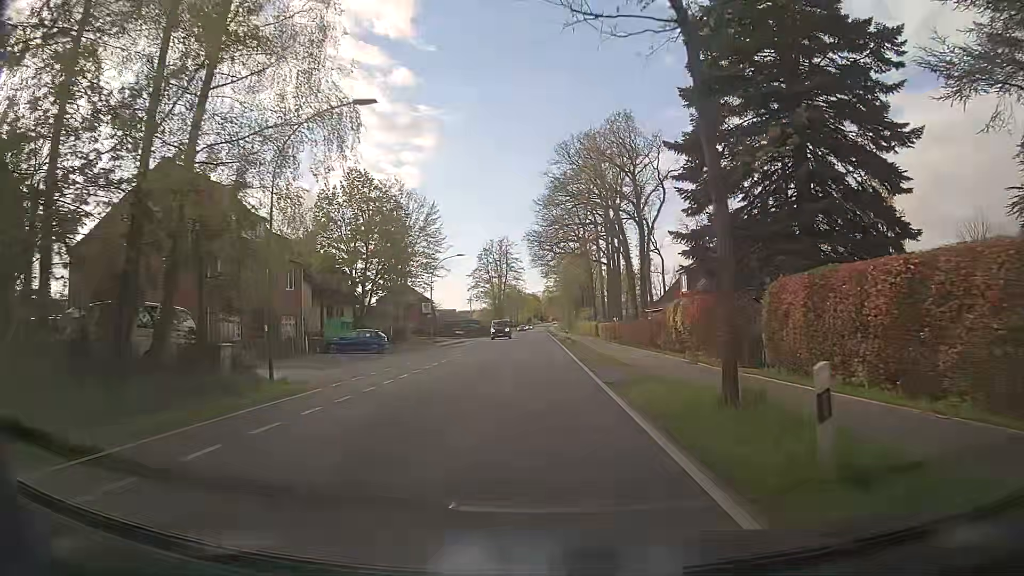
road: tertiary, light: Day
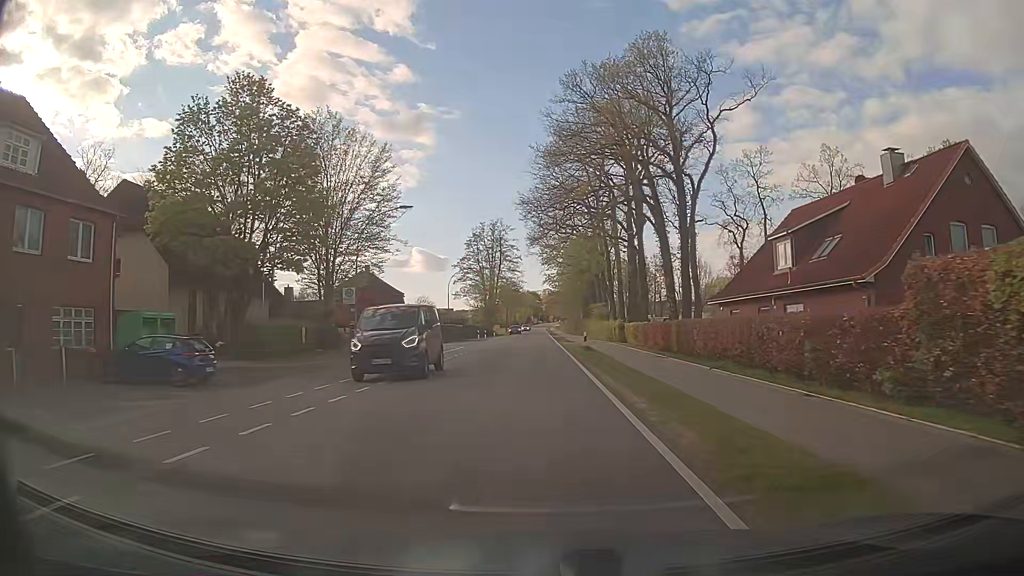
(-0.1, +22.9) m; 0°
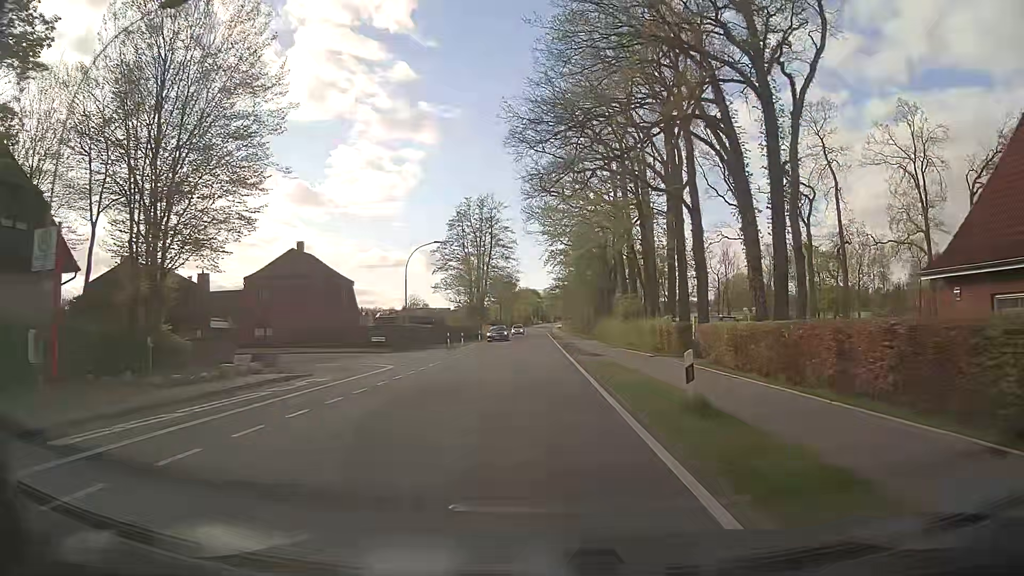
(-0.1, +22.9) m; 0°
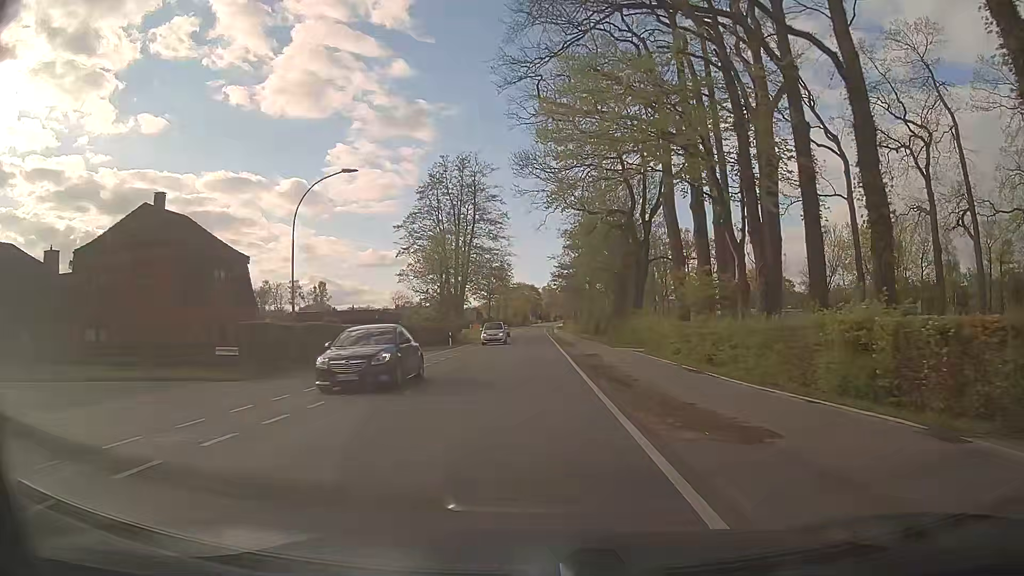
(+0.1, +22.9) m; 0°
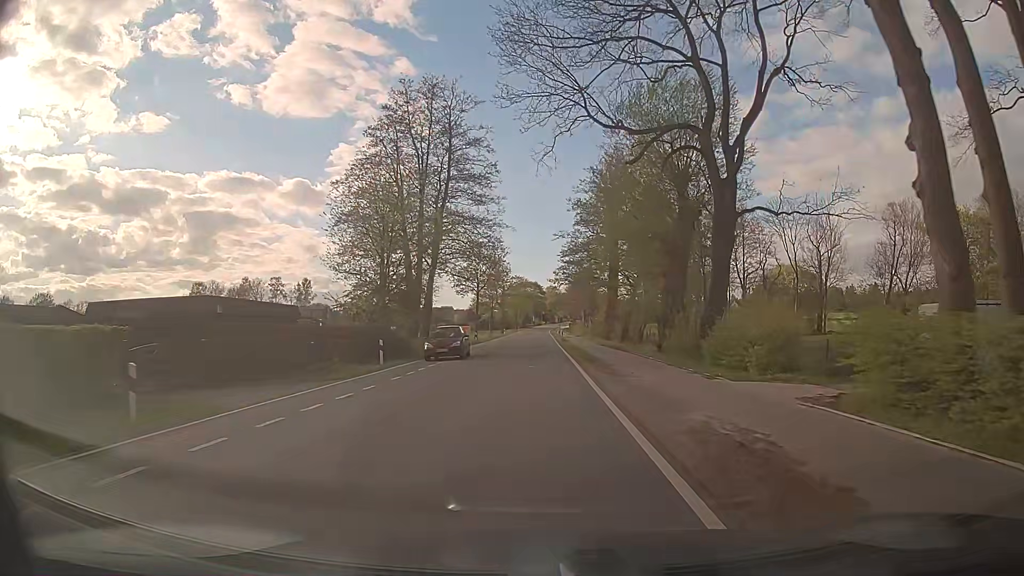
(0.0, +22.9) m; -1°
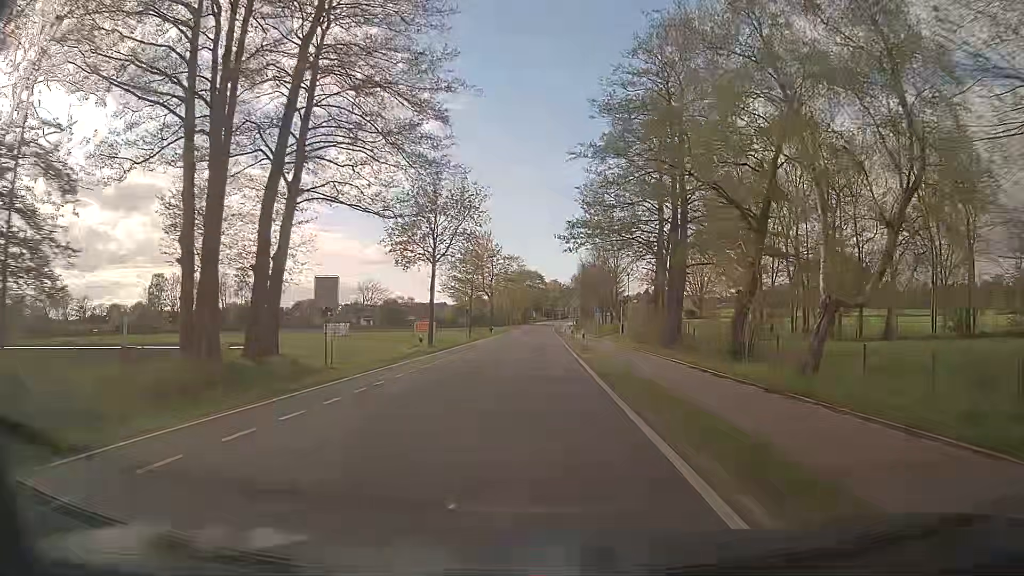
(+0.1, +30.5) m; 0°
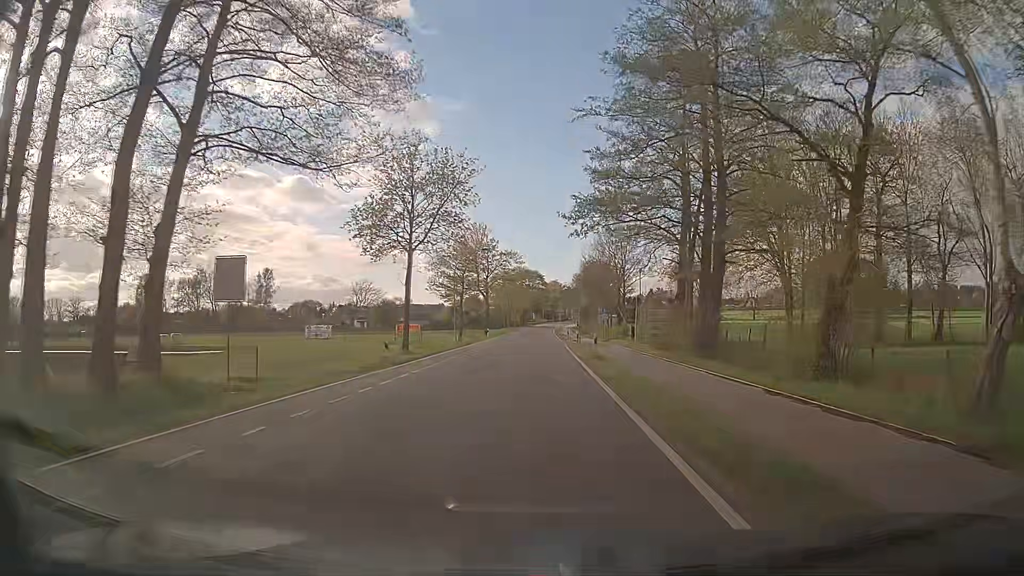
(+0.1, +7.6) m; +2°
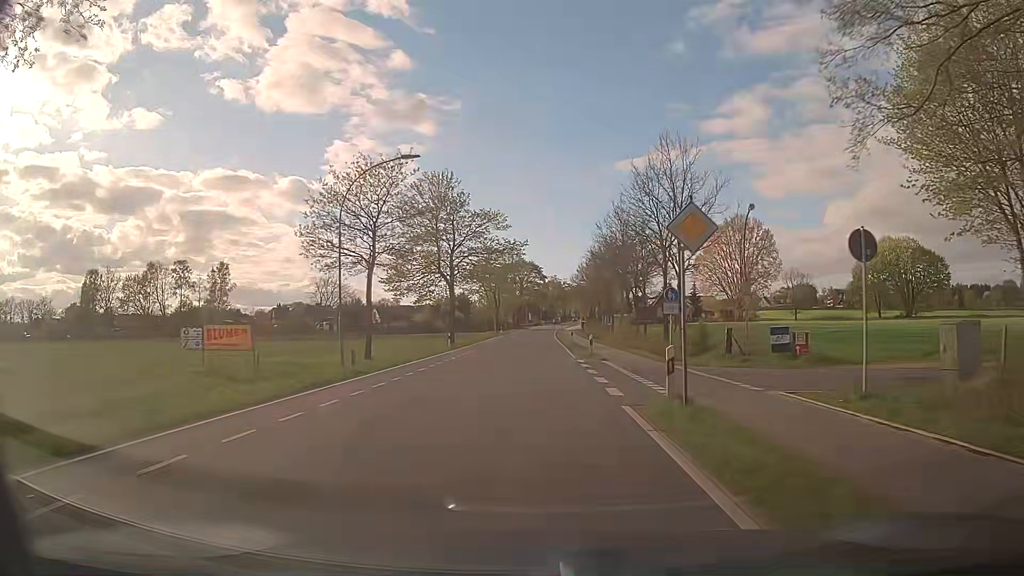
(-0.5, +30.4) m; 0°
(0, +10) (0, +20) (0, +30) (0, +40) (0, +50) (0, +60) (0, +70) (0, +80) (0, +90) (0, +100) m
